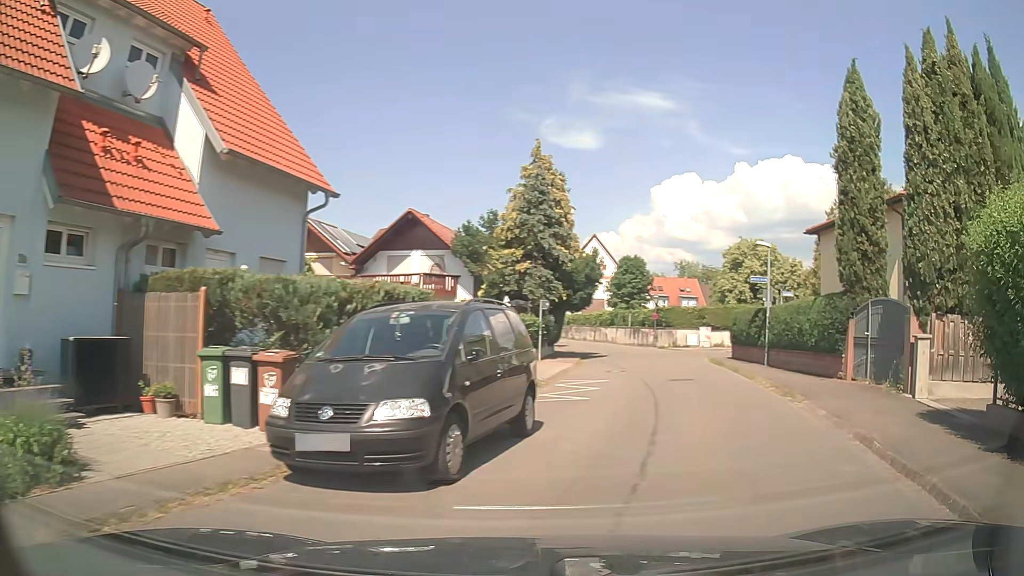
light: Day
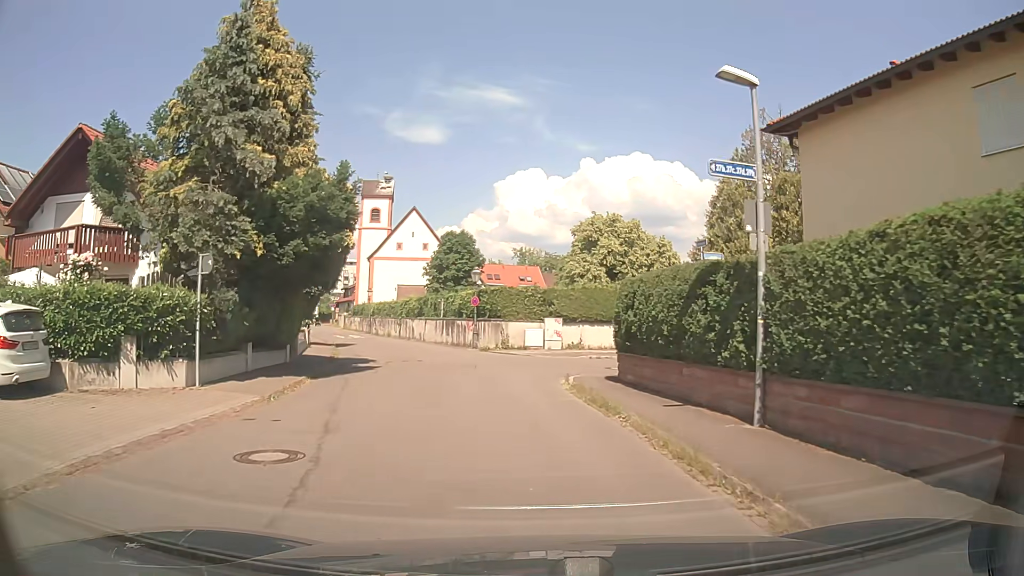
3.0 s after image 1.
(+3.4, +17.1) m; +12°
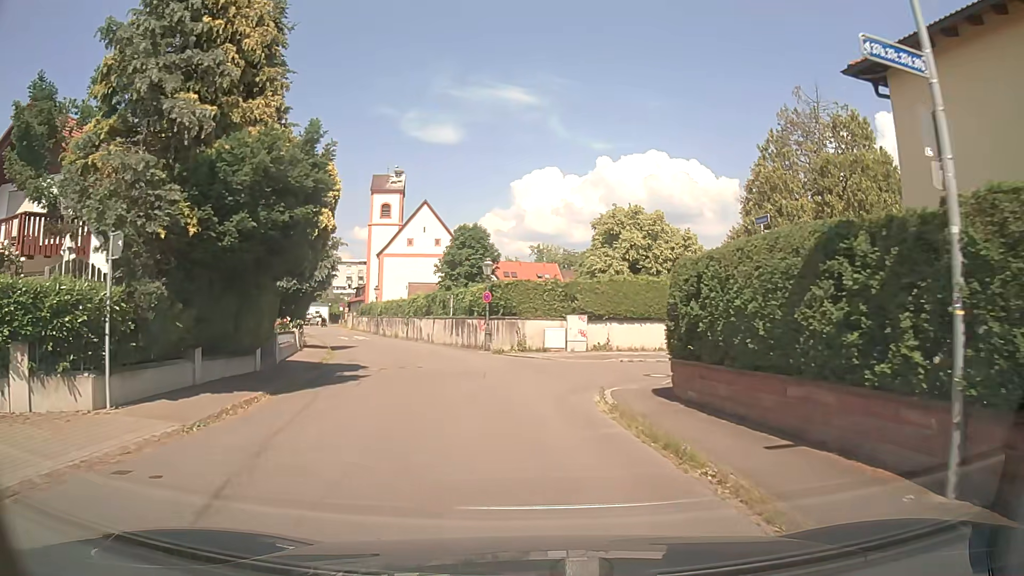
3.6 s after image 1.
(0.0, +3.9) m; -1°
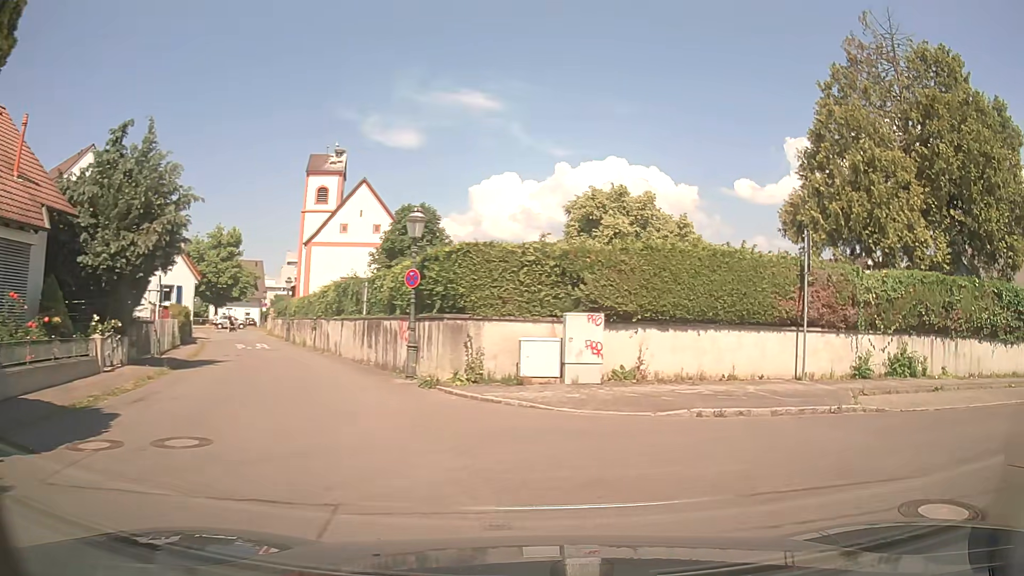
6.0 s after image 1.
(-0.3, +12.8) m; +4°
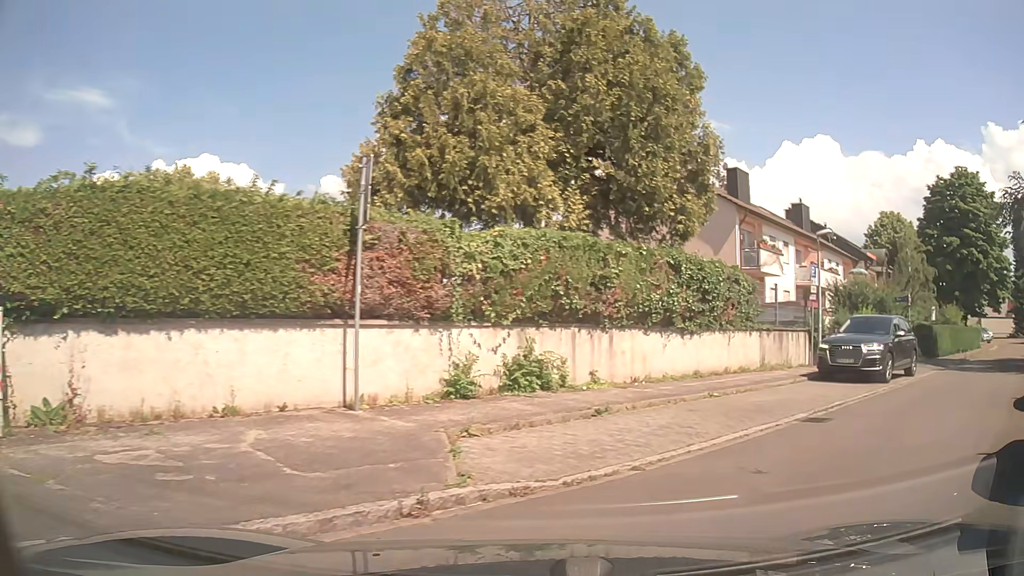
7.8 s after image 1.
(+1.9, +6.2) m; +35°
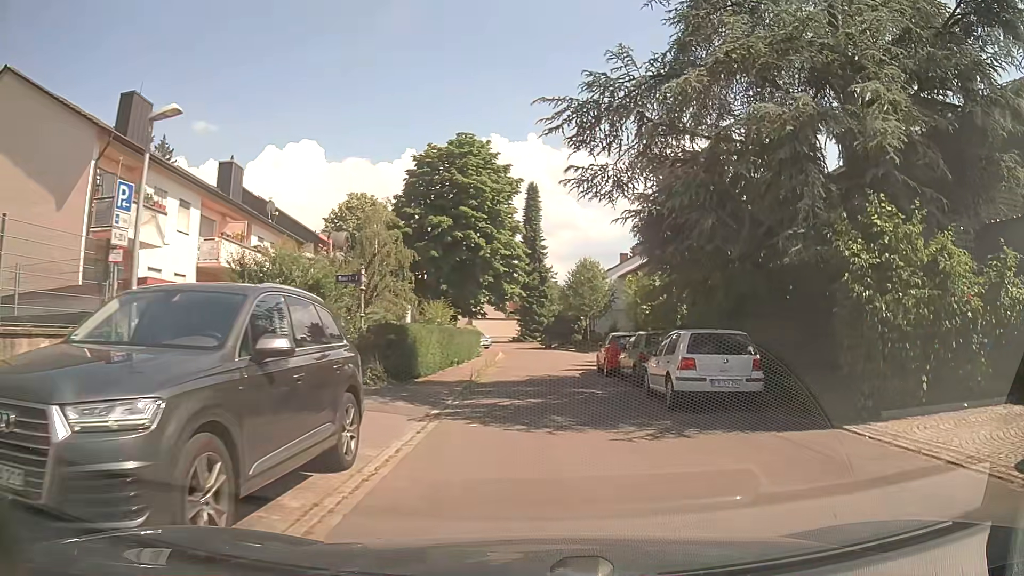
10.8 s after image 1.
(+6.5, +12.0) m; +46°
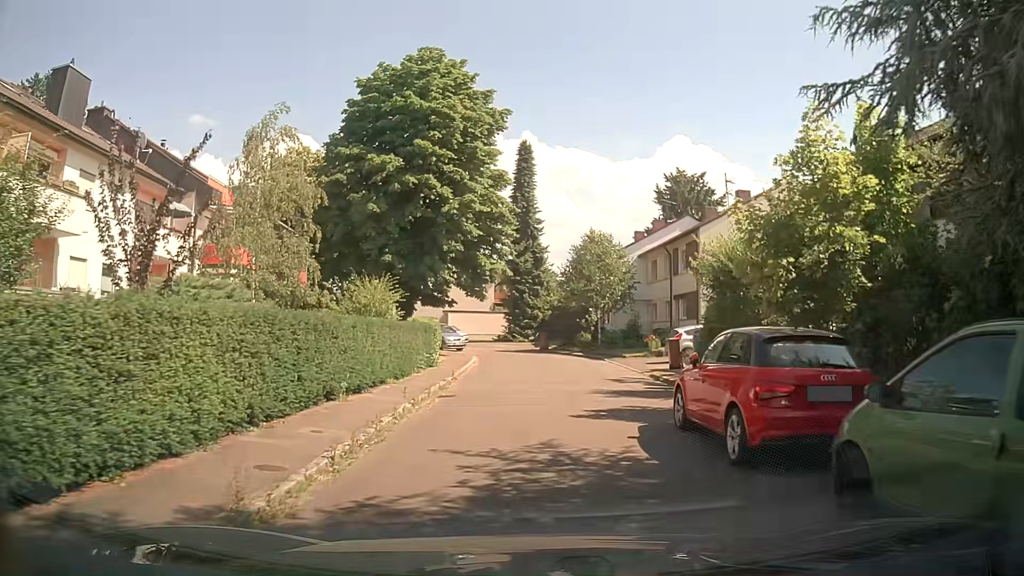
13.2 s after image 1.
(-0.1, +15.1) m; 0°
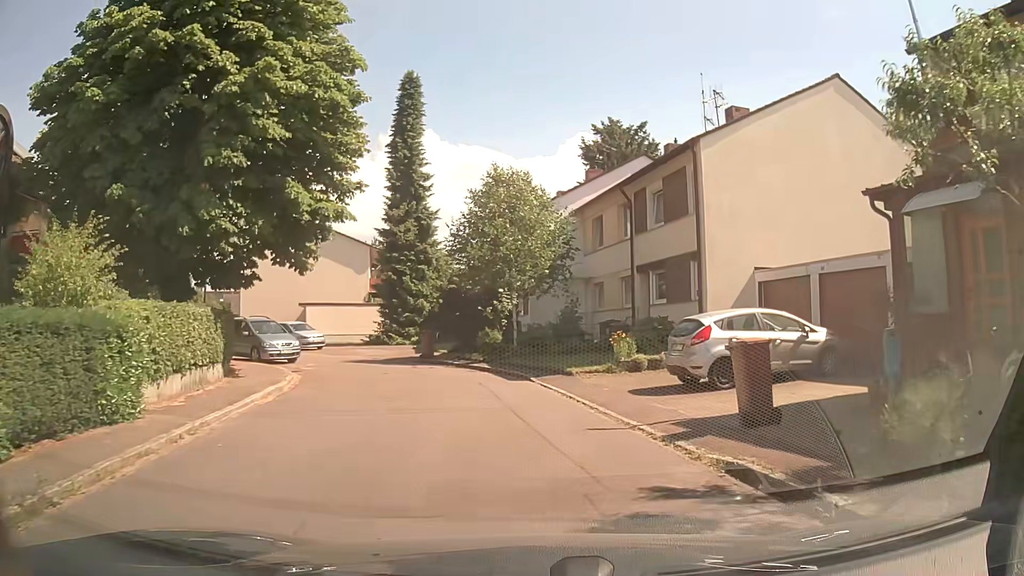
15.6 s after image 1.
(+0.4, +15.2) m; +7°
(0, +10) (-2, +20) (-8, +28) (-16, +34) (-25, +37) (-33, +32) (-41, +26) (-49, +20) (-57, +14) (-65, +8) m
